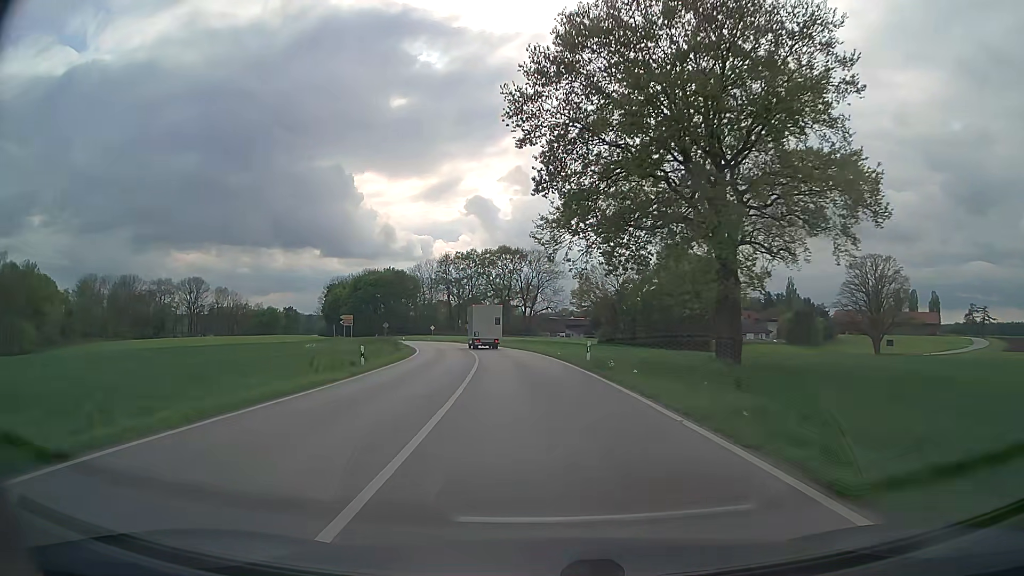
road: secondary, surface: asphalt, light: Day
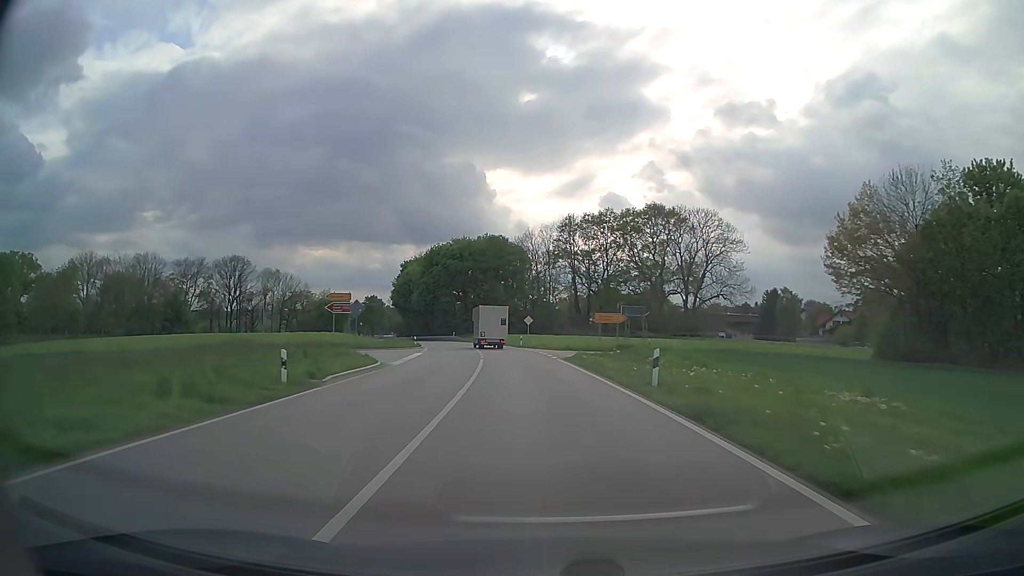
(-5.8, +58.3) m; -12°
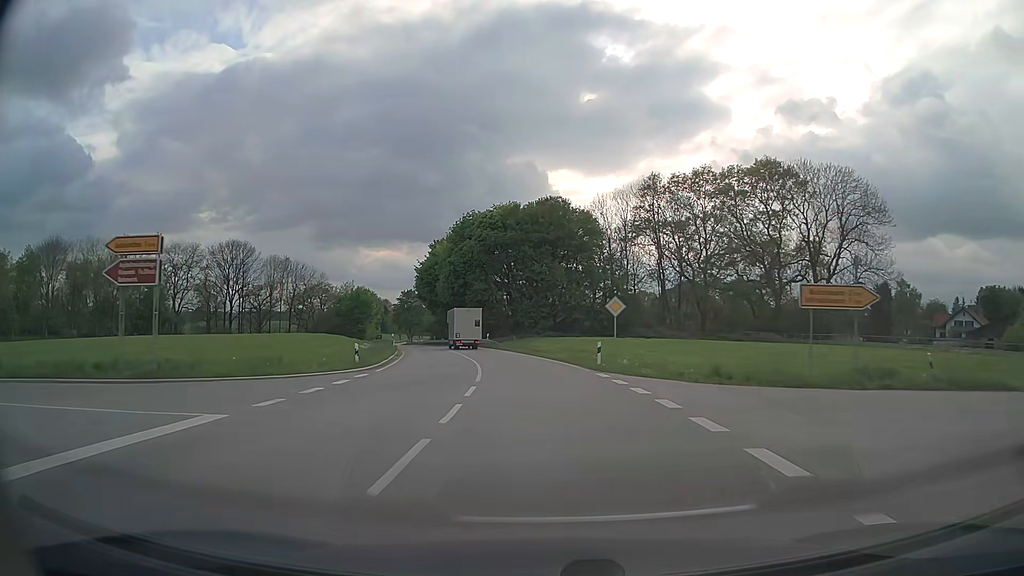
(-1.5, +33.9) m; -5°
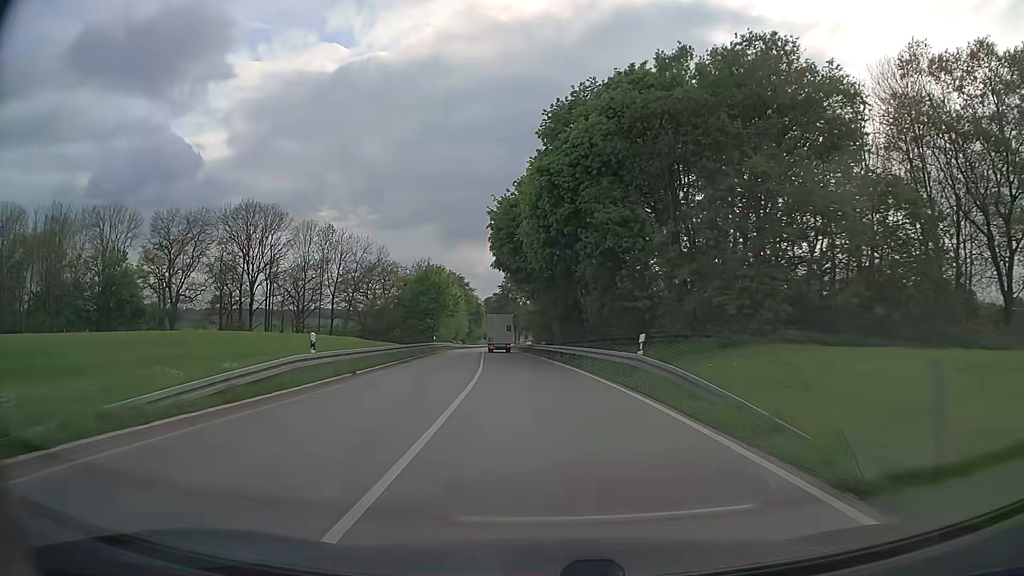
(-4.2, +45.5) m; -11°
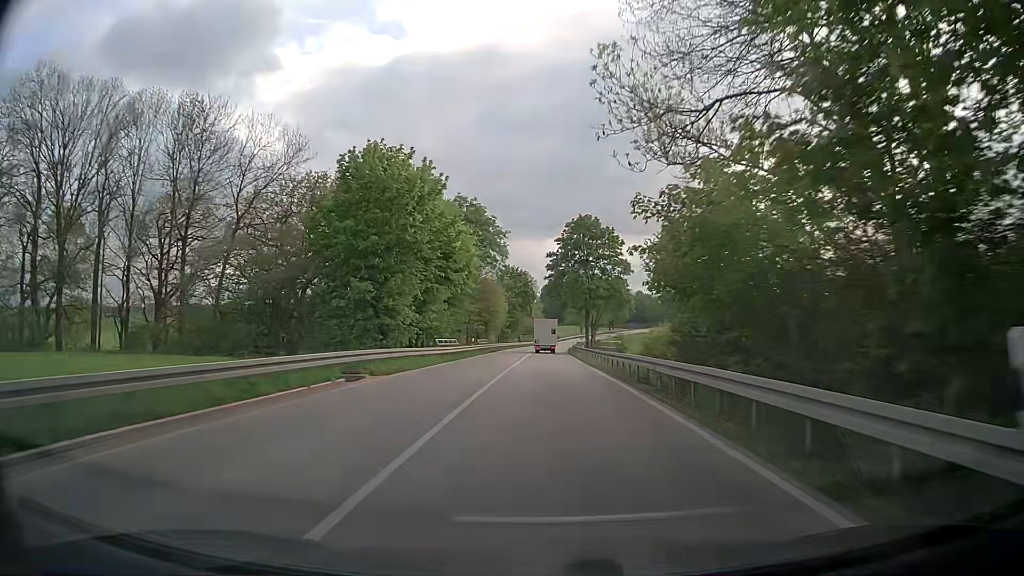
(-3.9, +58.4) m; -5°
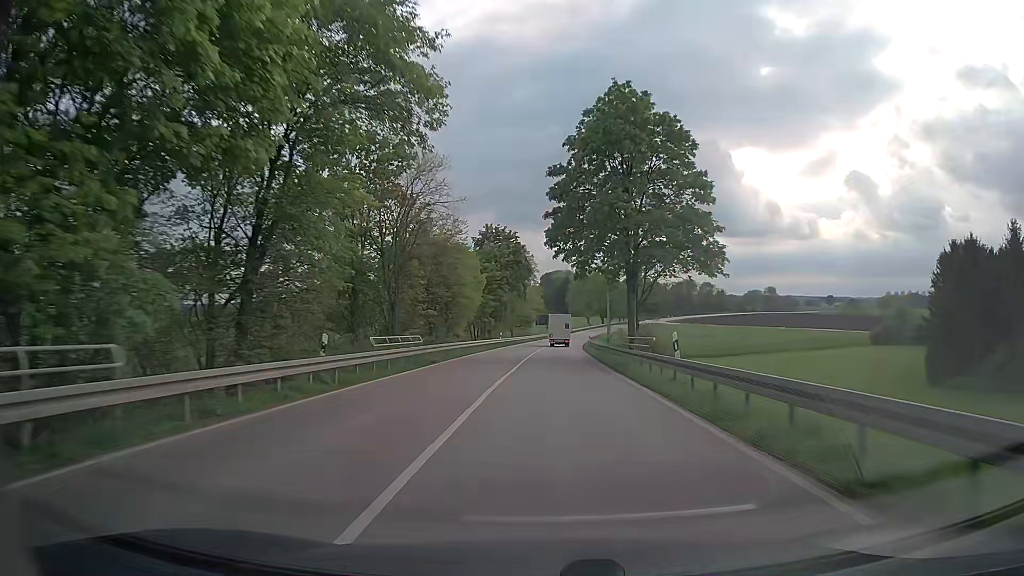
(-0.2, +37.1) m; 0°
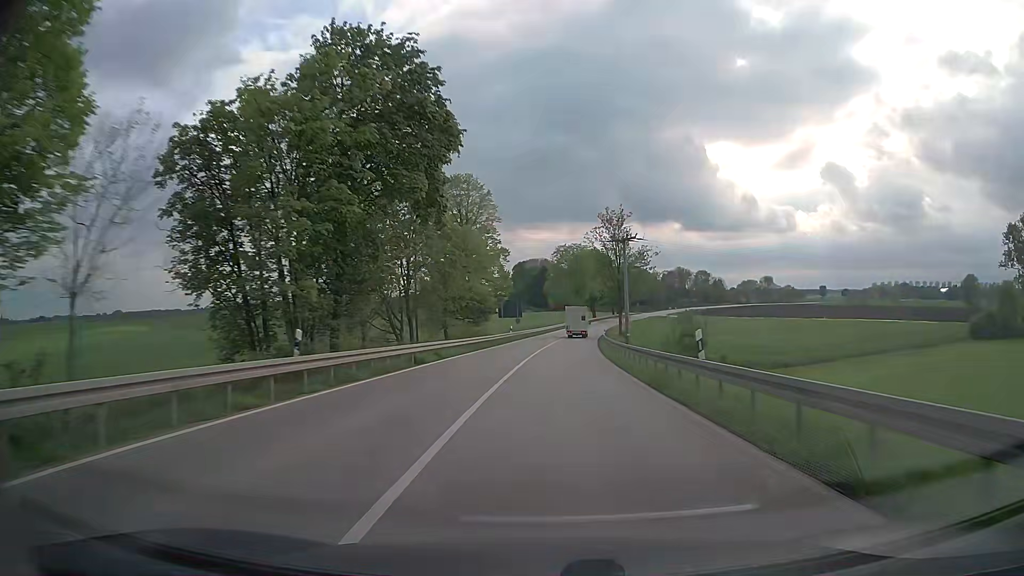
(+0.8, +52.5) m; +2°
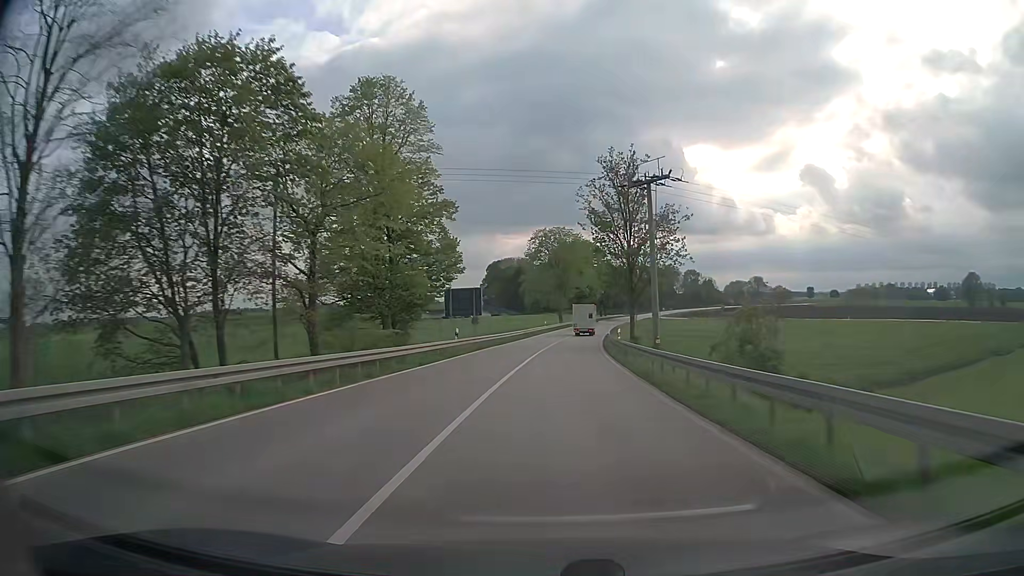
(+0.2, +27.5) m; +1°
(0, +10) (0, +20) (+1, +30) (+1, +40) (+2, +50) (+3, +60) (+4, +70) (+5, +80) (+7, +90) (+8, +100) m
